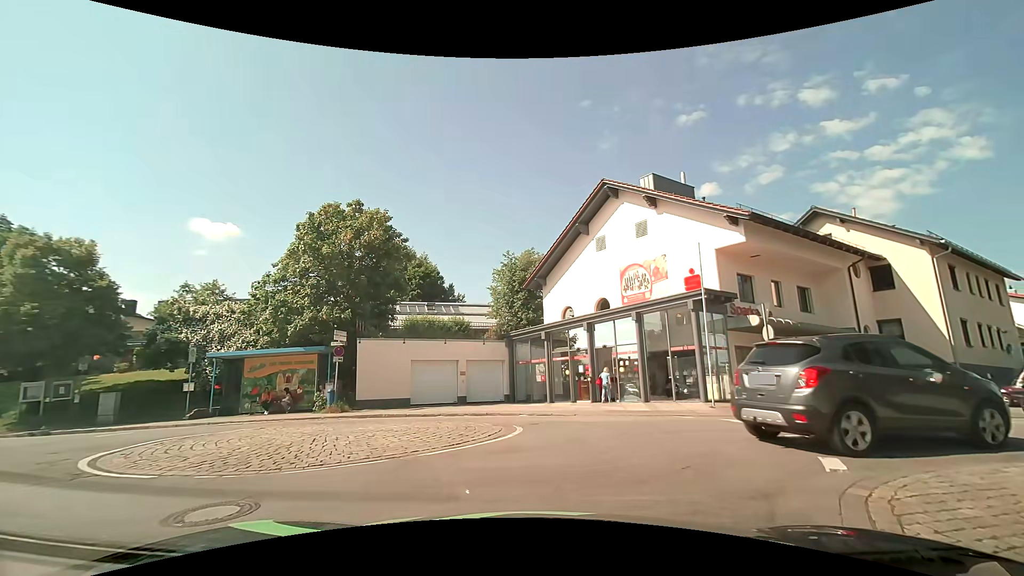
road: unclassified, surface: asphalt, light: Day
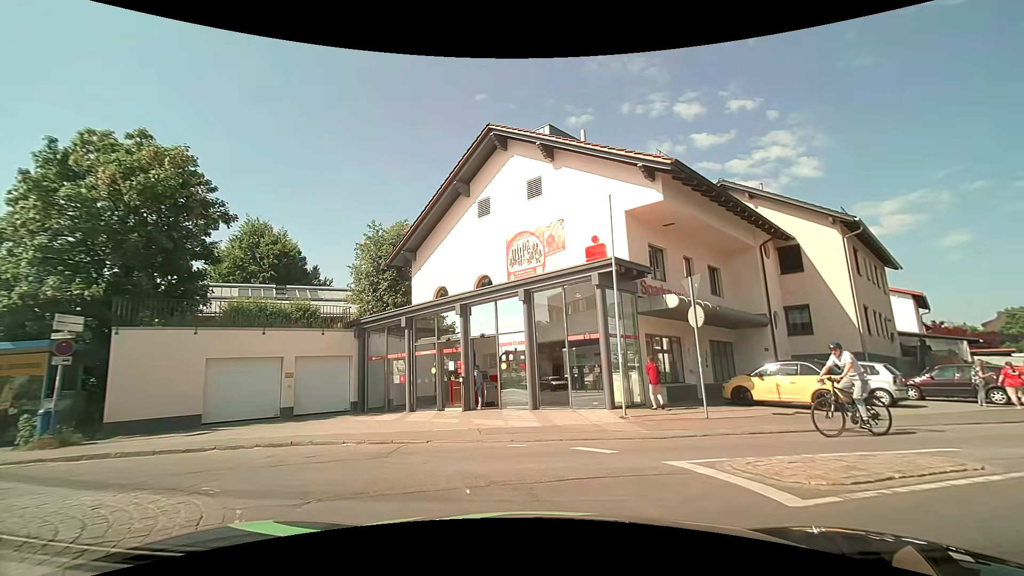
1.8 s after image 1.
(+0.7, +6.2) m; +13°
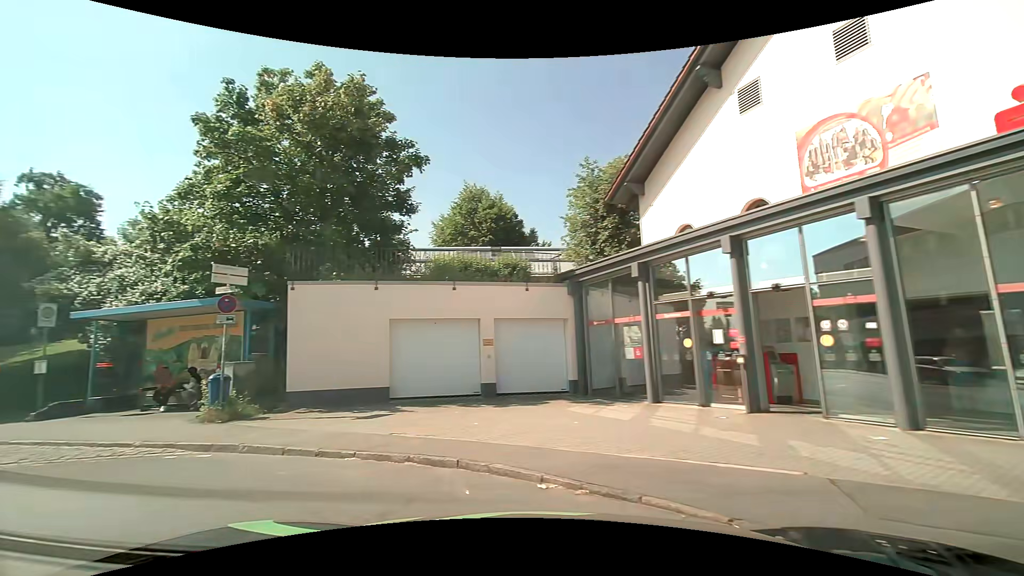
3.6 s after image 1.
(-1.1, +6.1) m; -27°
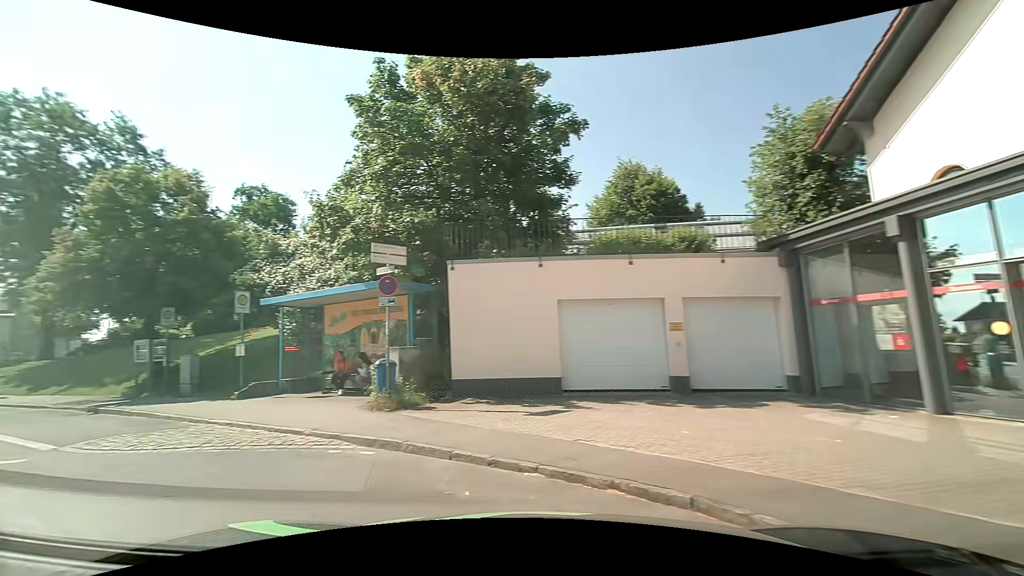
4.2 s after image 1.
(-0.3, +2.1) m; -17°
